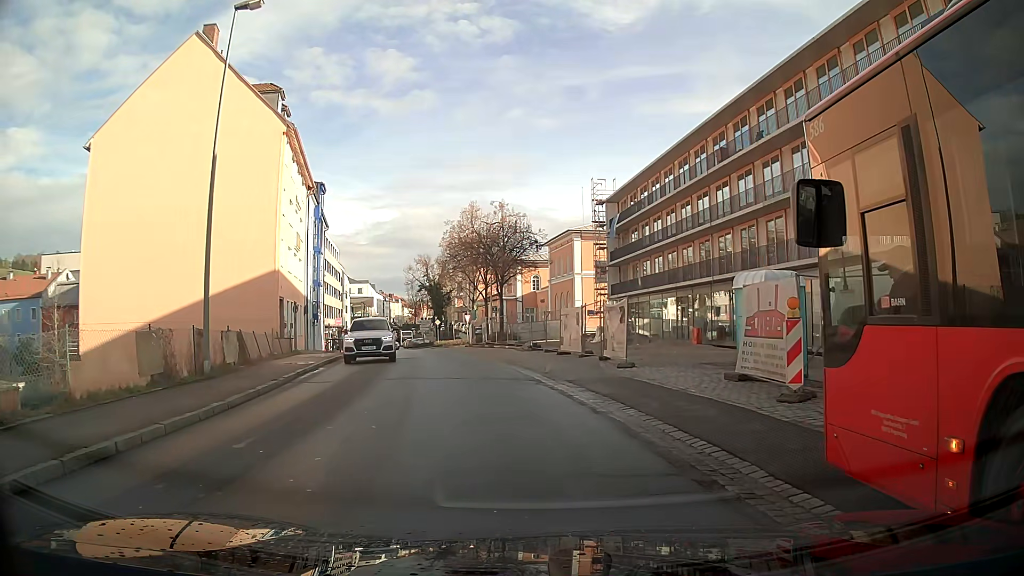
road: residential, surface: asphalt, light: Day
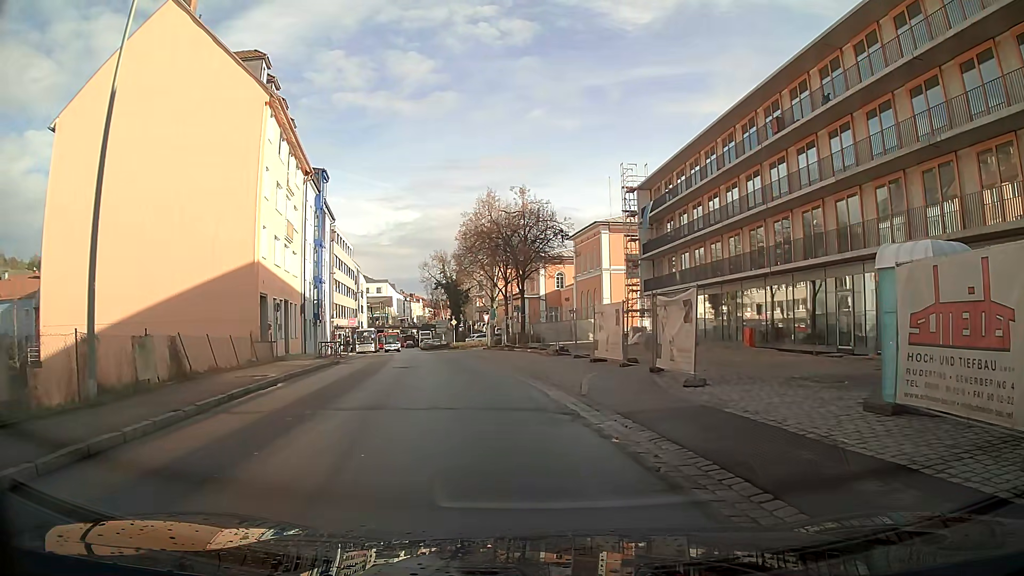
(-0.1, +5.7) m; -3°
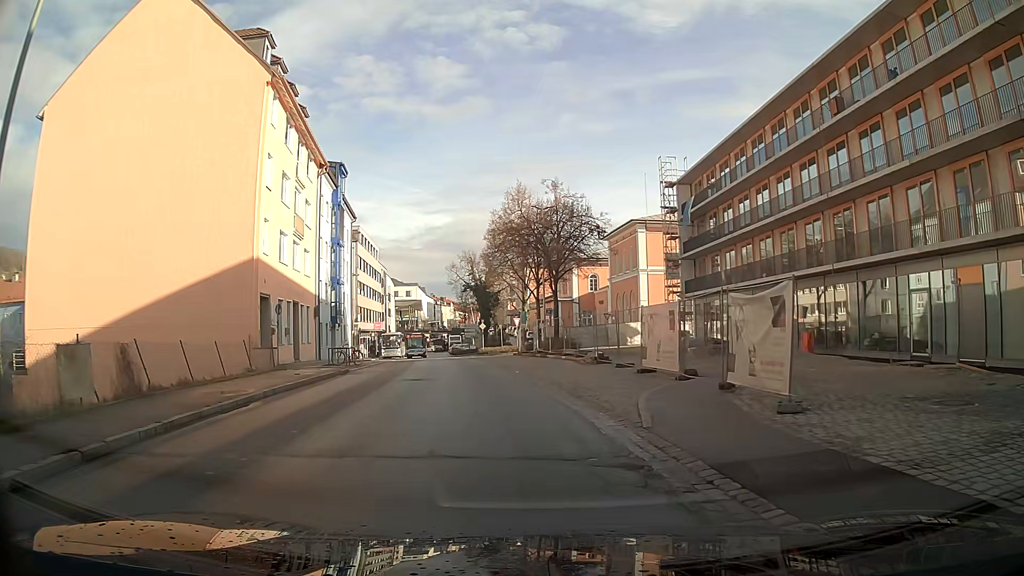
(-0.1, +3.8) m; -2°
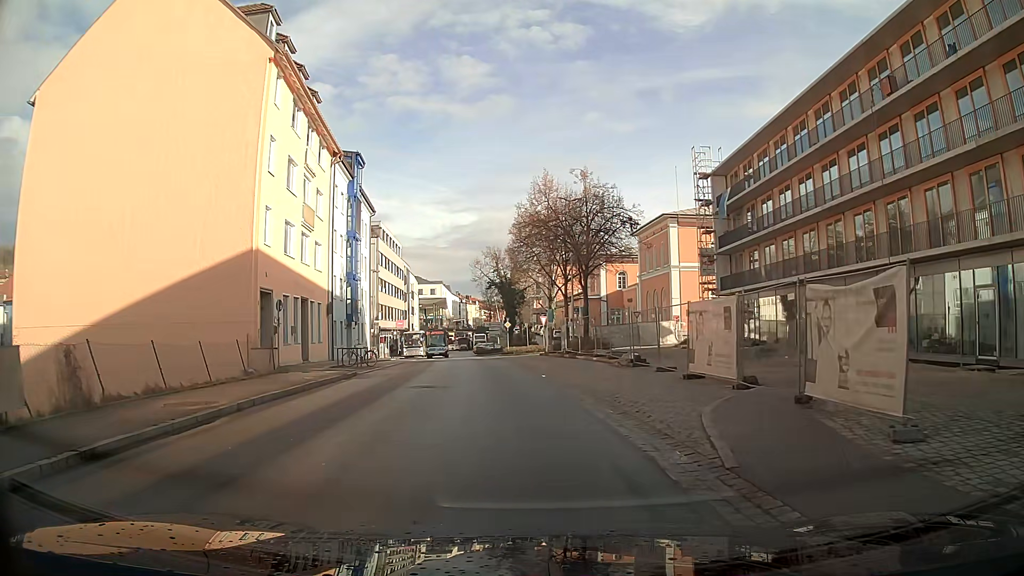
(0.0, +2.8) m; -2°
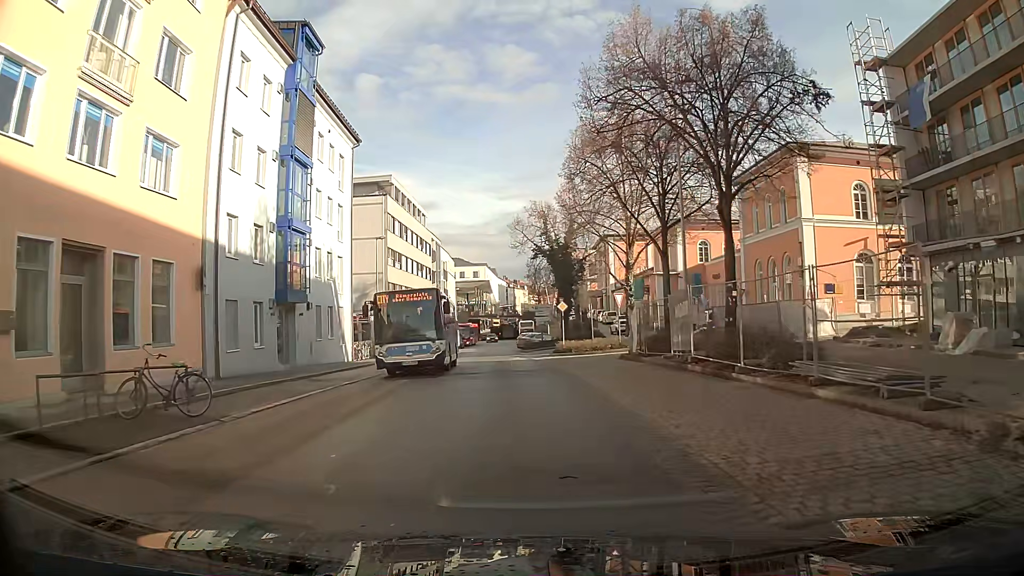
(-0.9, +20.9) m; -4°
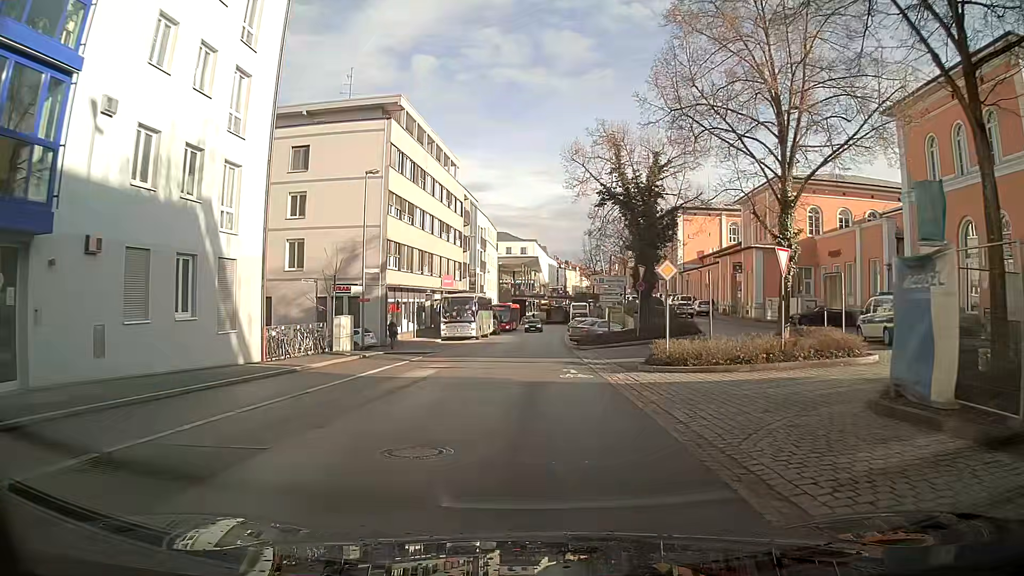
(-0.6, +18.5) m; -4°
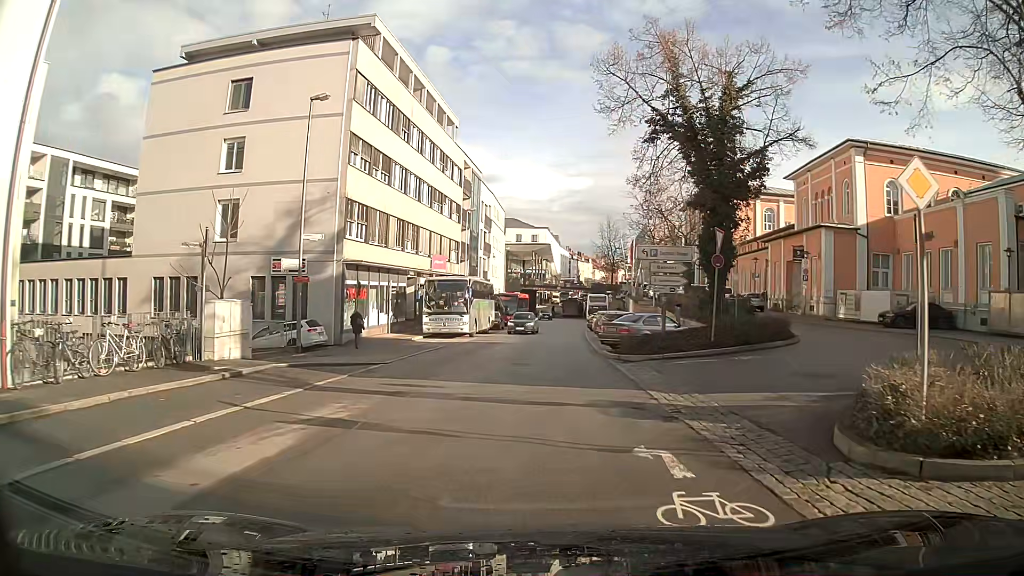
(0.0, +11.9) m; +1°
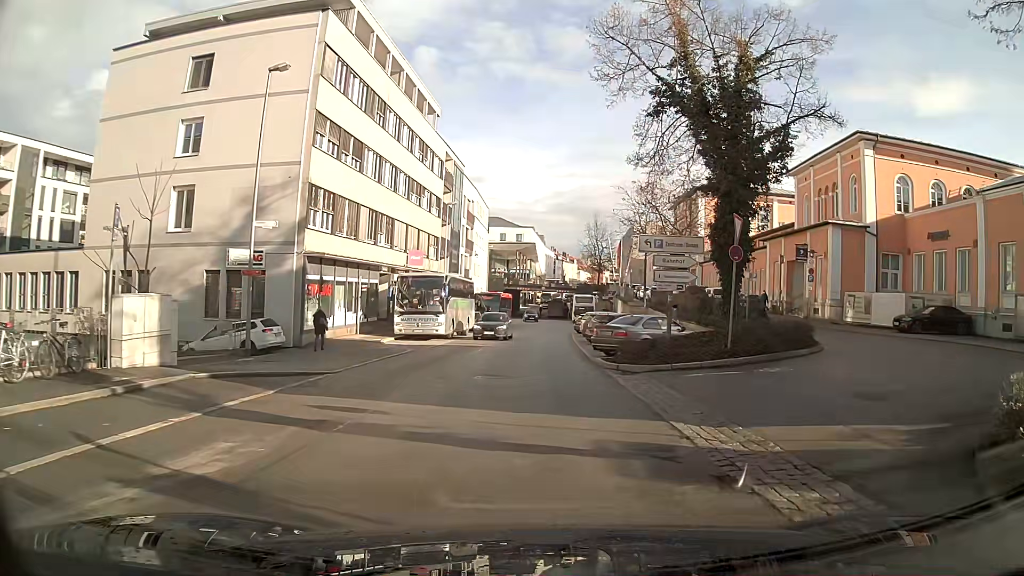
(+0.1, +3.3) m; +3°
(+2, +10) (+8, +17) (+10, +27) (+10, +37) (+10, +47) (+10, +57) (+10, +67) (+9, +77) (+9, +87) (+9, +97) m
